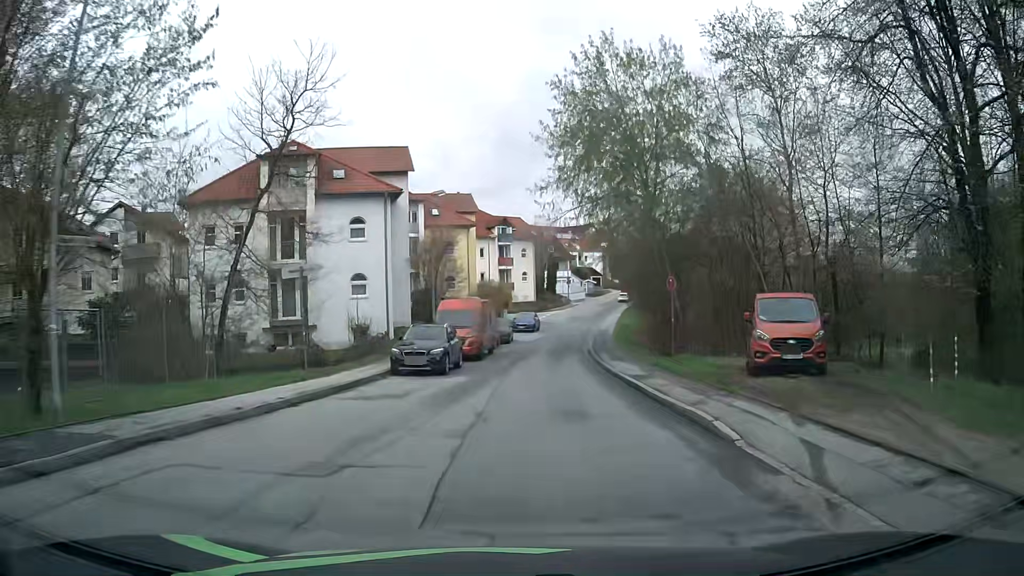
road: residential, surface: asphalt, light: Day
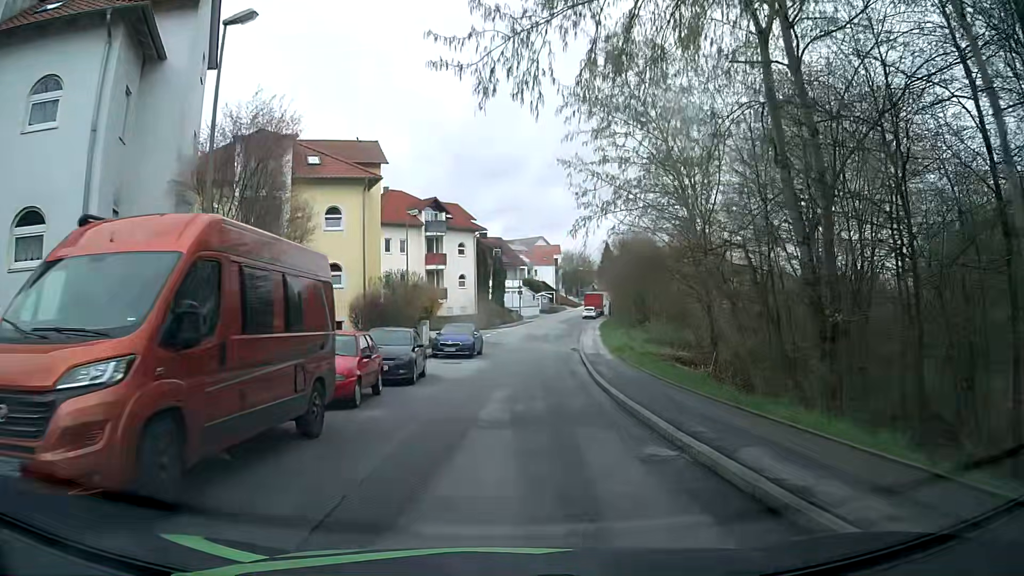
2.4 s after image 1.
(+0.8, +22.4) m; +5°
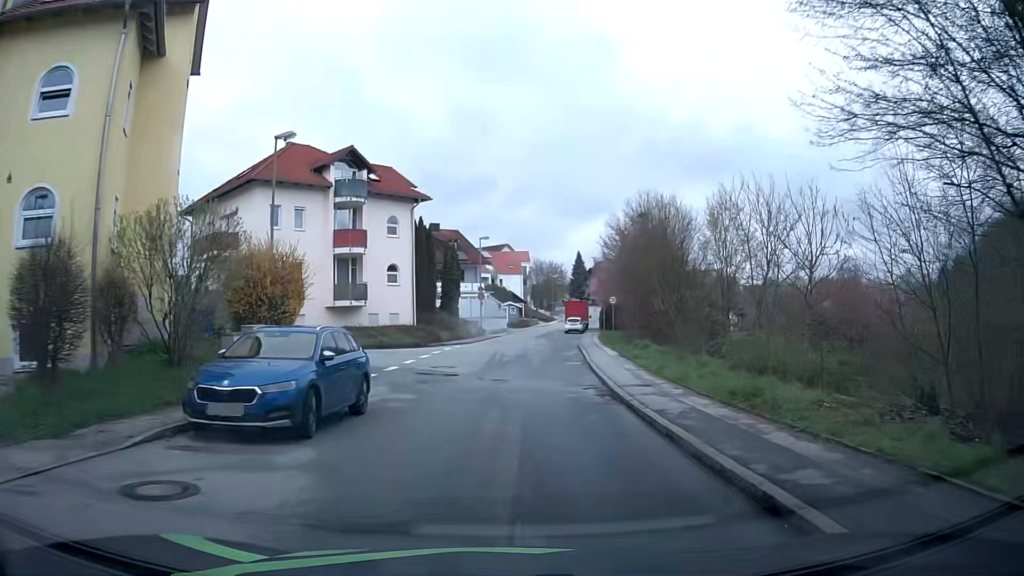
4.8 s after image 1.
(+0.4, +20.6) m; +3°
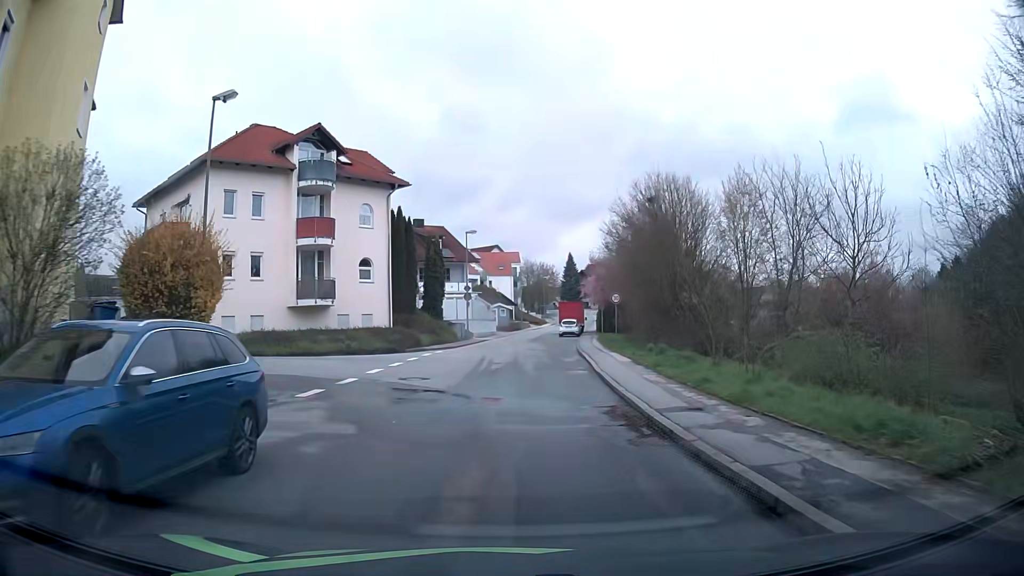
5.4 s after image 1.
(0.0, +5.0) m; +1°
